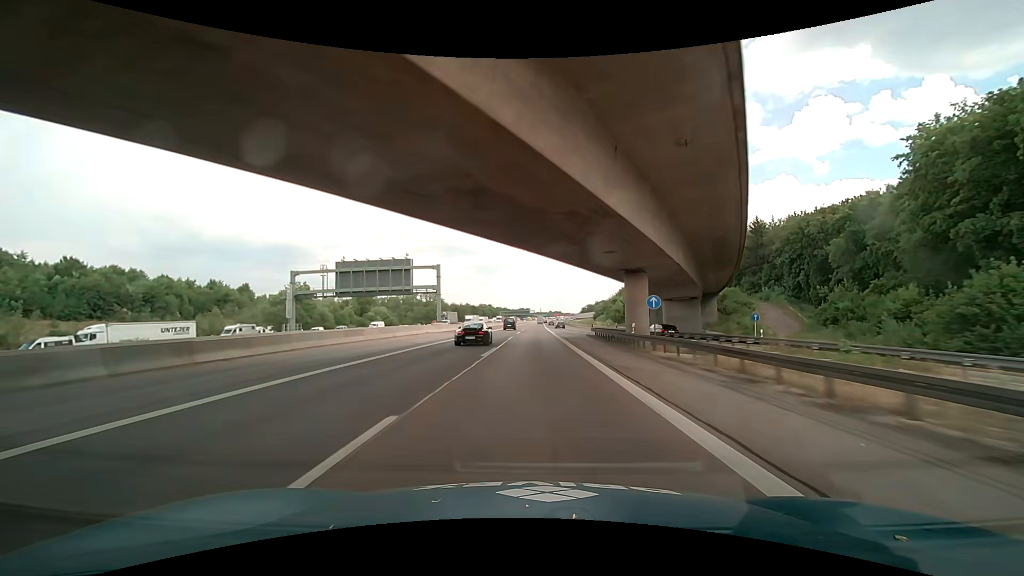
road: motorway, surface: asphalt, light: Day
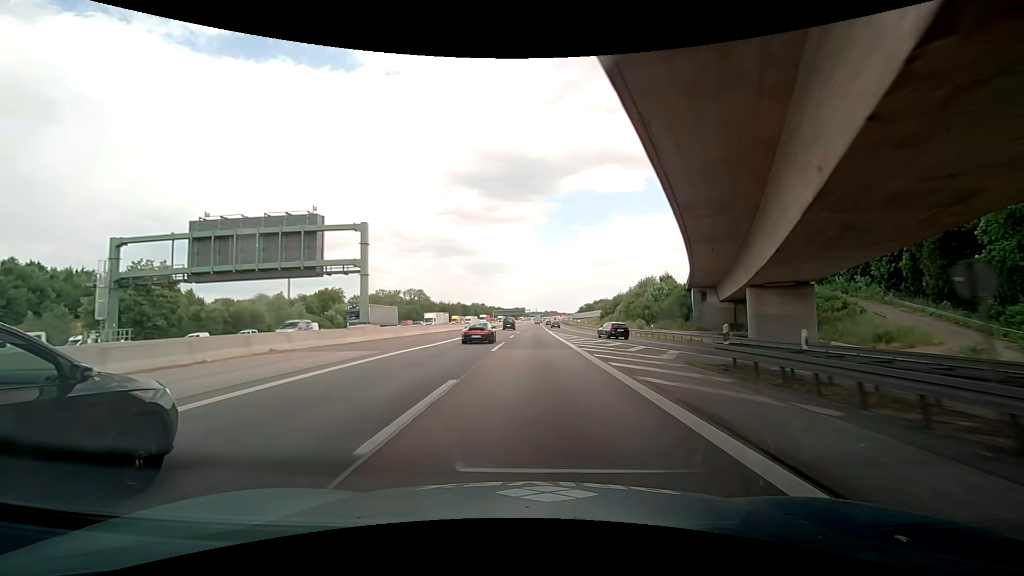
(0.0, +31.7) m; 0°
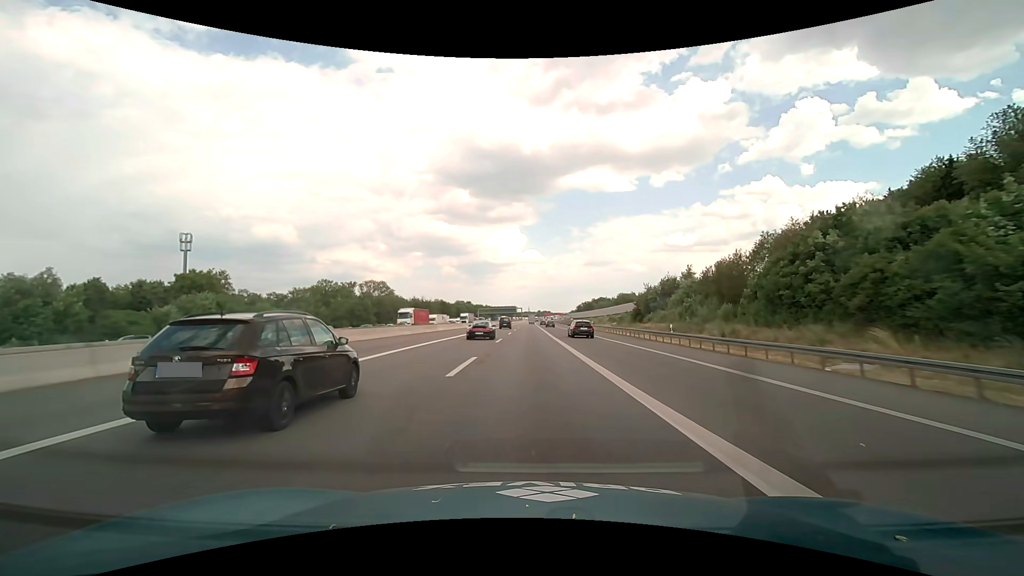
(+0.9, +63.4) m; +1°
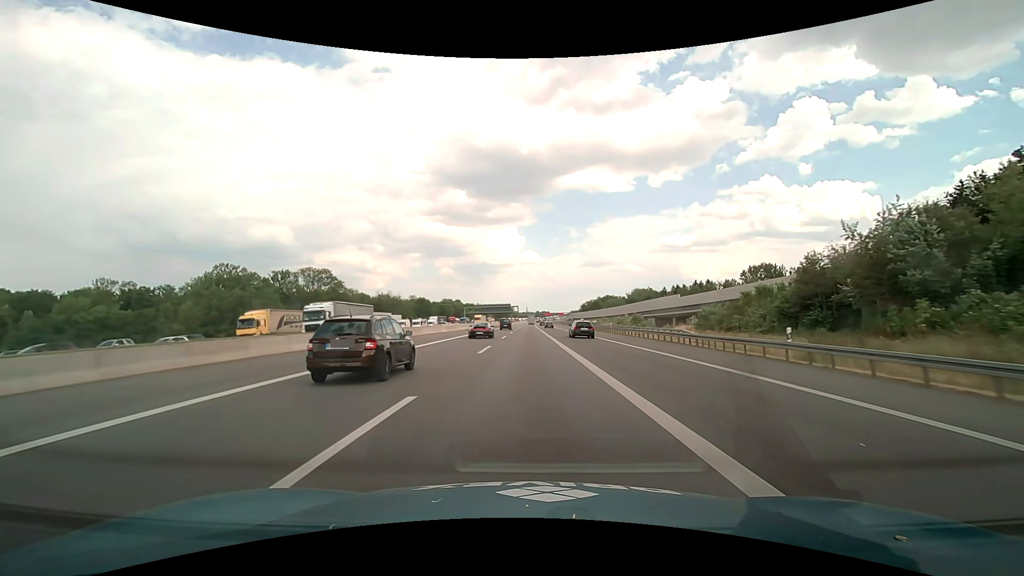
(+0.1, +63.3) m; 0°
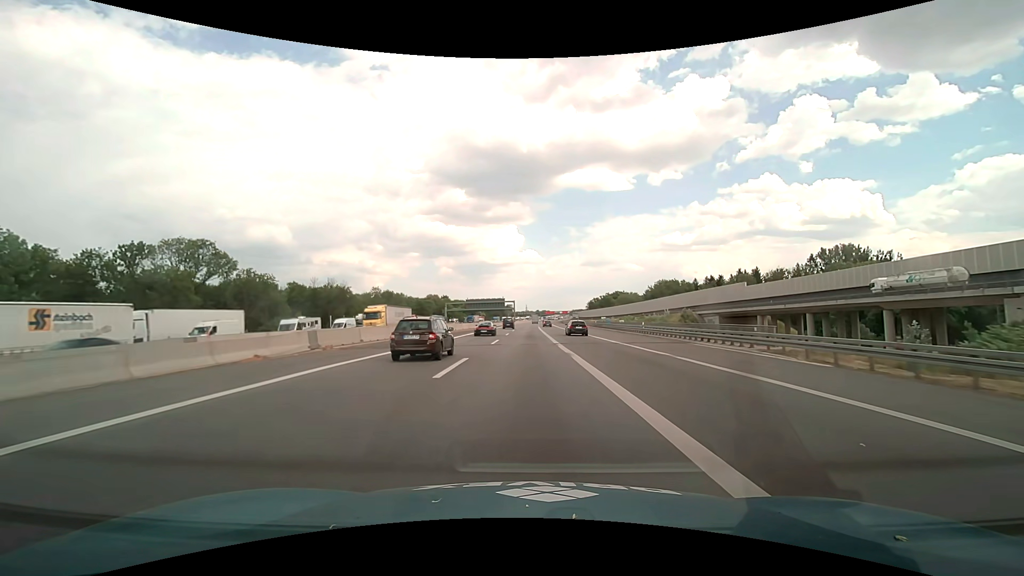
(0.0, +63.2) m; 0°
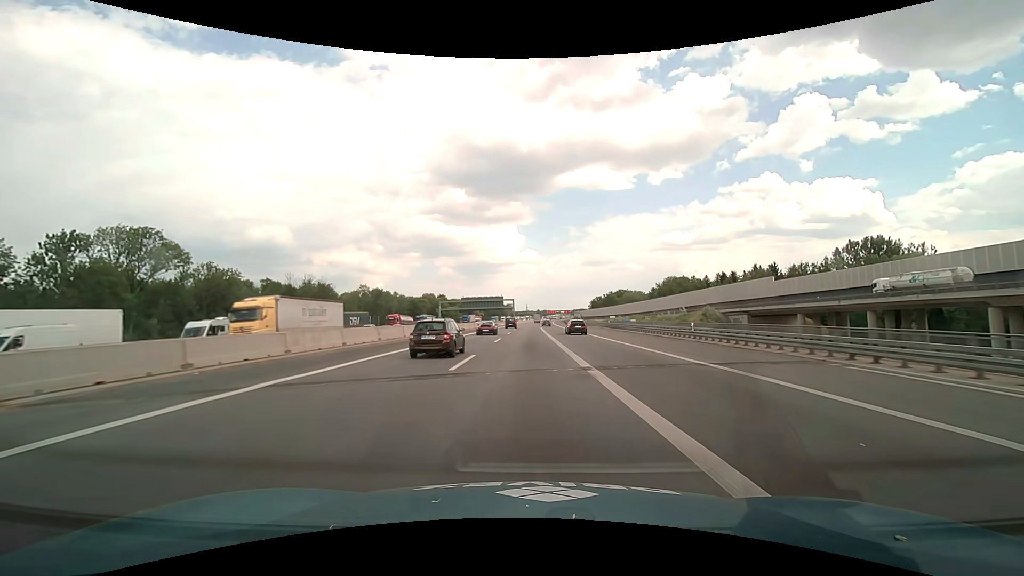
(0.0, +15.8) m; 0°
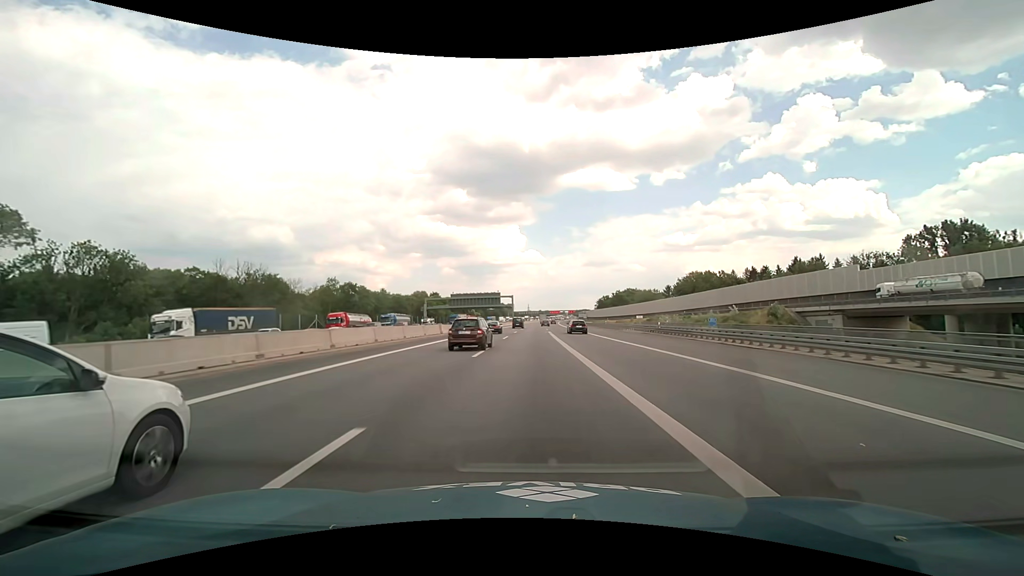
(-0.1, +31.6) m; 0°
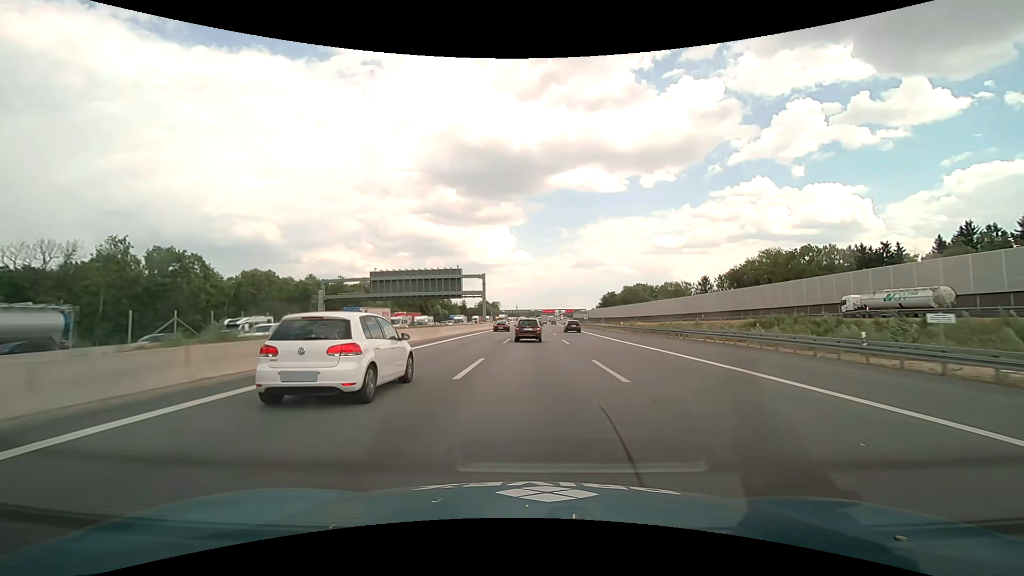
(+0.6, +79.0) m; +1°
(0, +10) (0, +20) (0, +30) (0, +40) (+1, +50) (+1, +60) (+1, +70) (+2, +80) (+2, +90) (+2, +100) m
